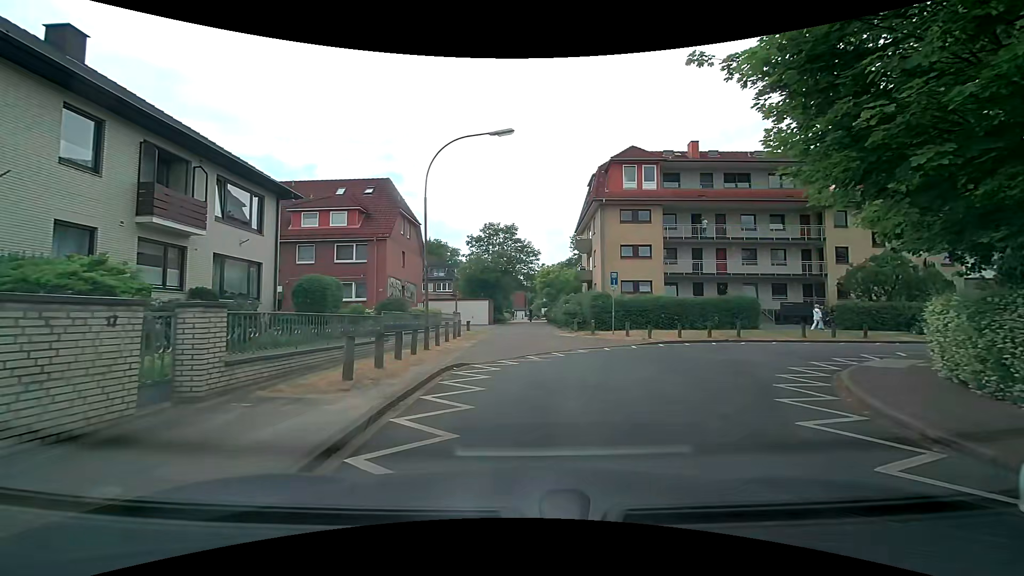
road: residential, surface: asphalt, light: Day
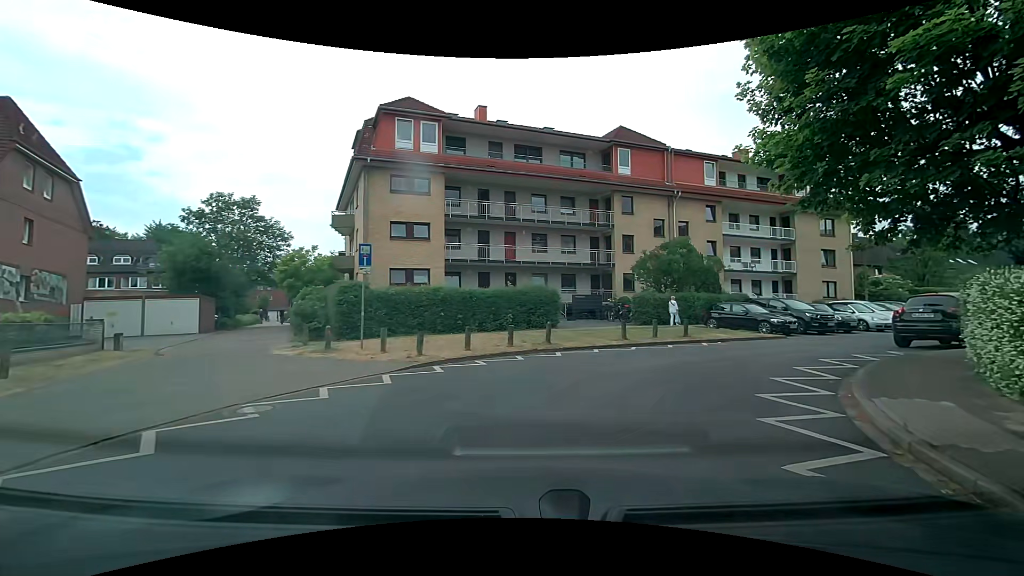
(+1.6, +9.4) m; +23°
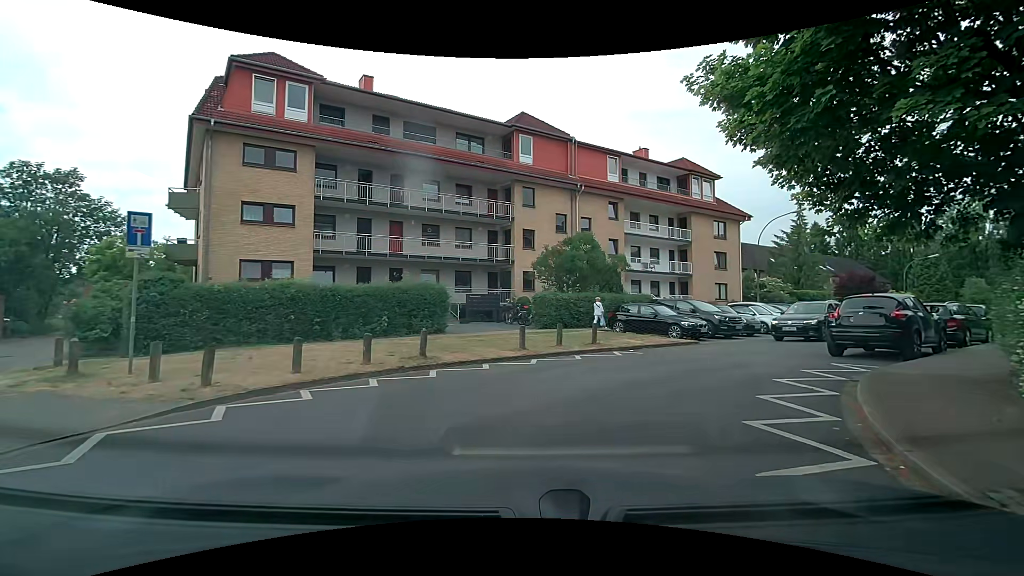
(+0.4, +3.8) m; +13°
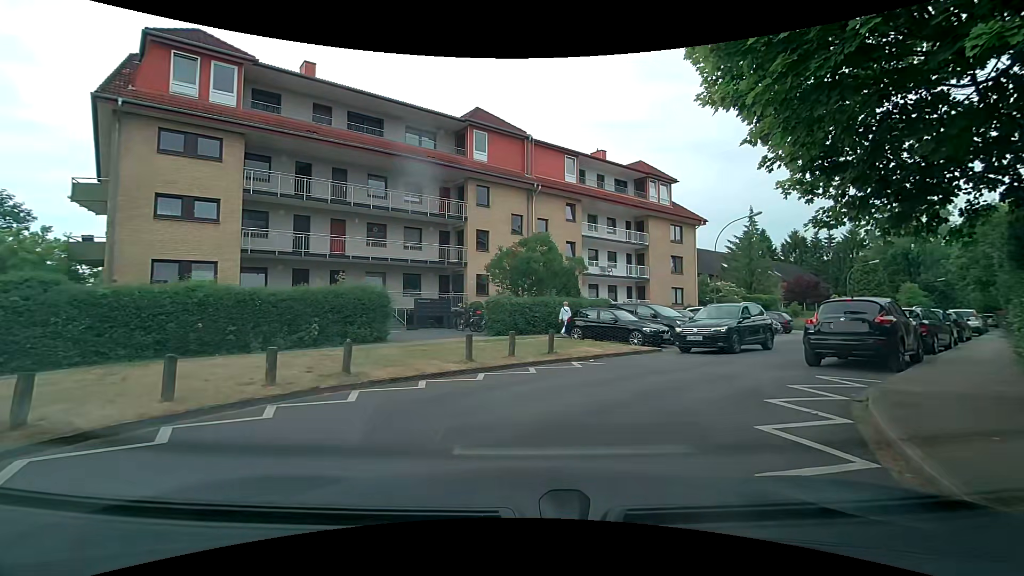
(0.0, +1.7) m; +5°
